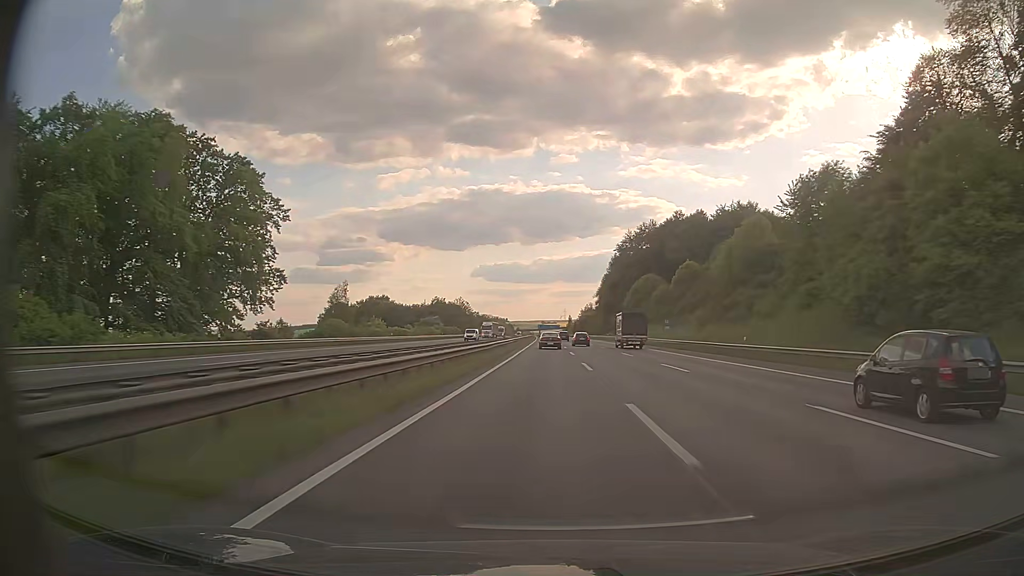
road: motorway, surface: asphalt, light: Day
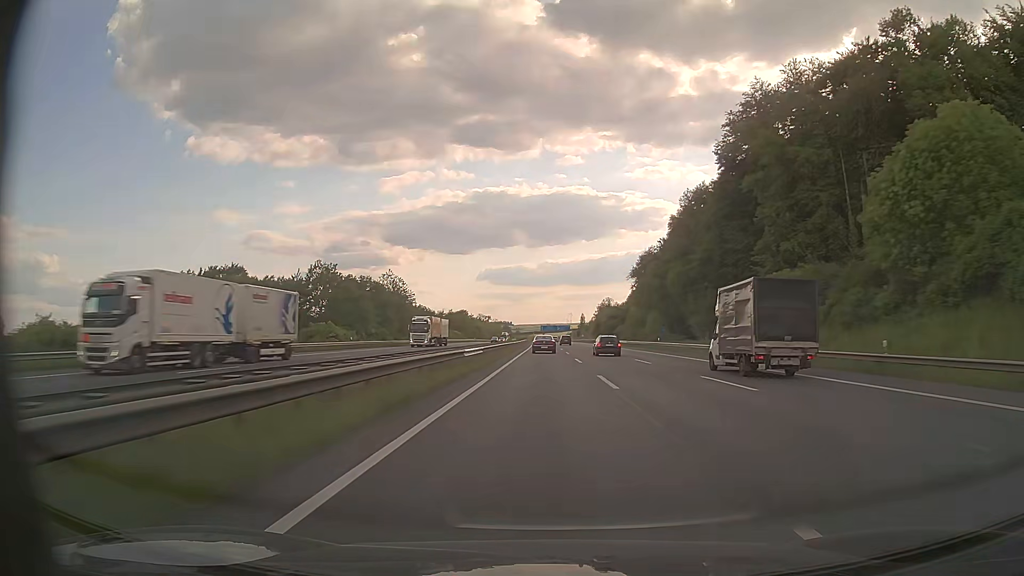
(-0.1, +116.1) m; 0°
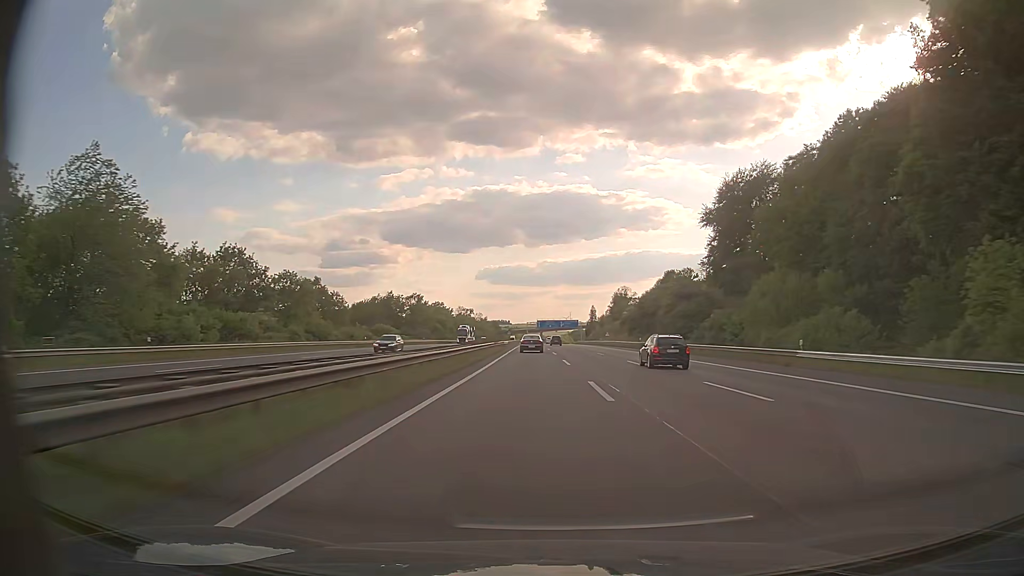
(-0.2, +92.8) m; 0°
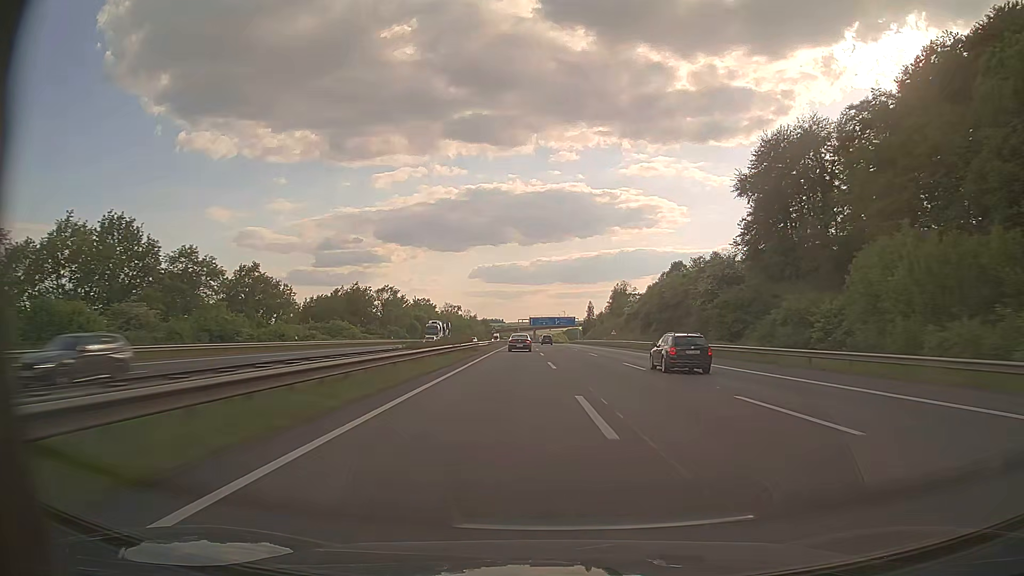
(+0.1, +23.1) m; 0°
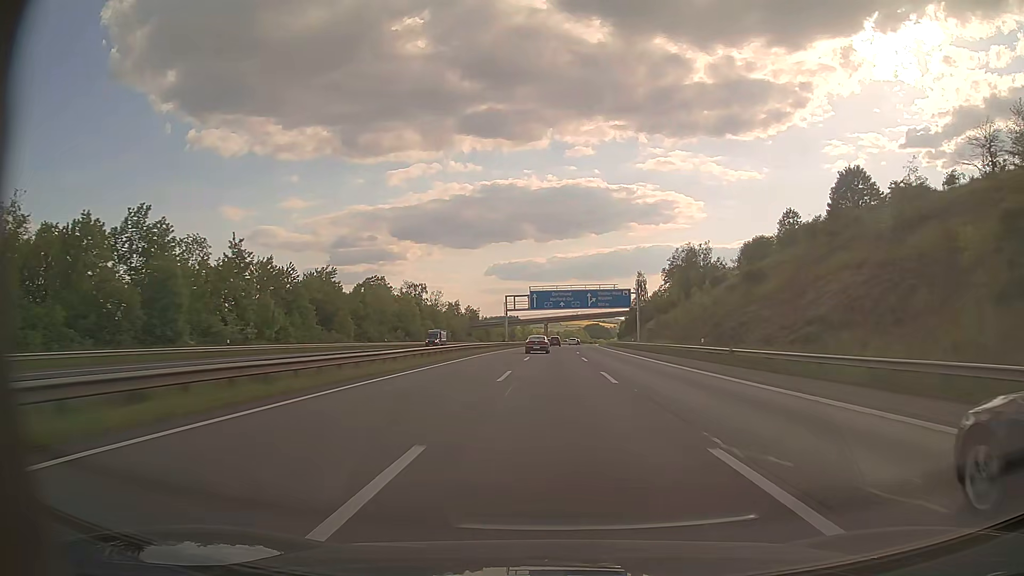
(-0.4, +114.9) m; -1°
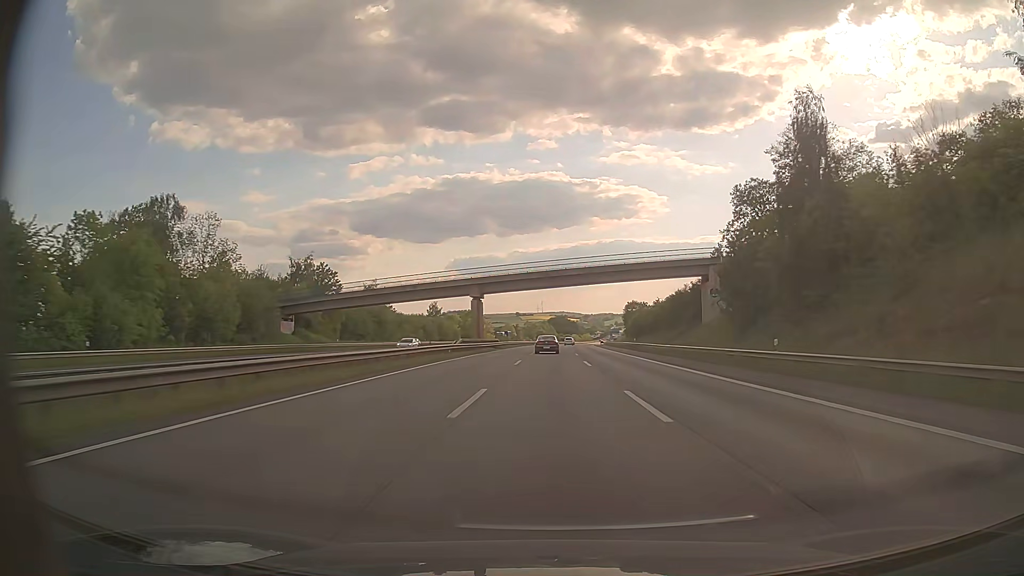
(+2.9, +116.4) m; +3°
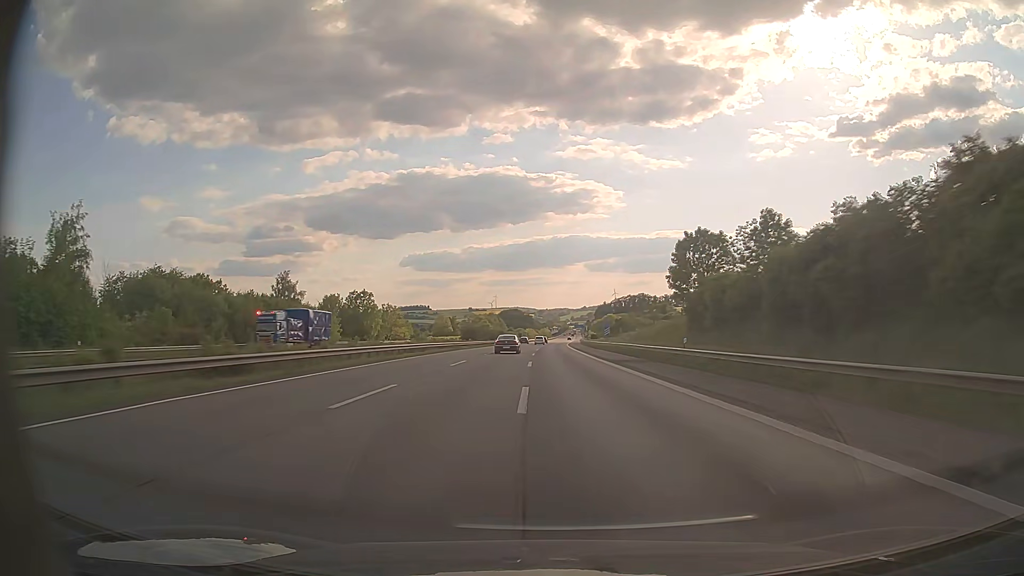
(+3.9, +94.9) m; +4°
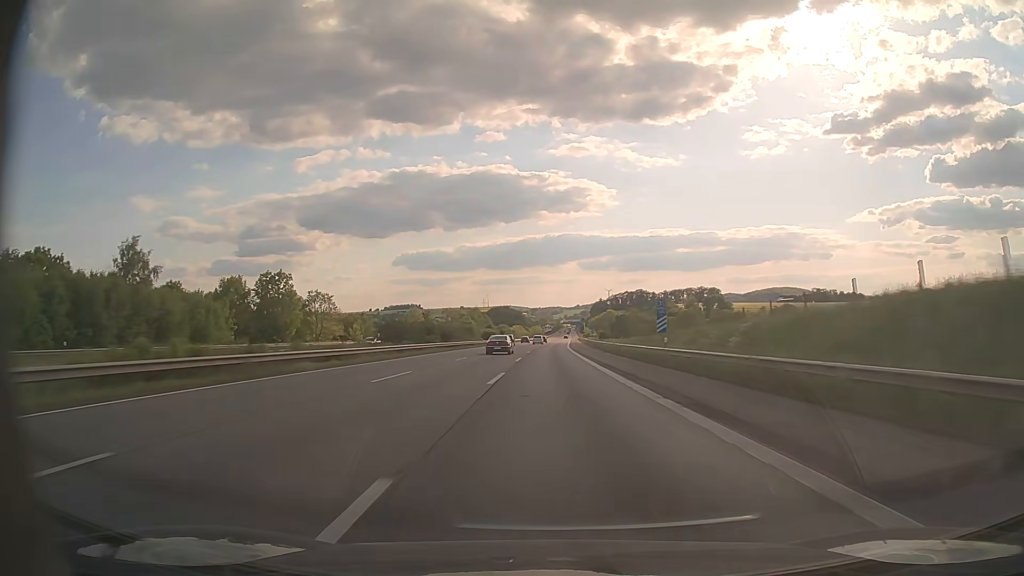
(+0.1, +47.3) m; 0°
(0, +10) (0, +20) (0, +30) (0, +40) (0, +50) (0, +60) (+1, +70) (+1, +80) (+1, +90) (+1, +100) m
